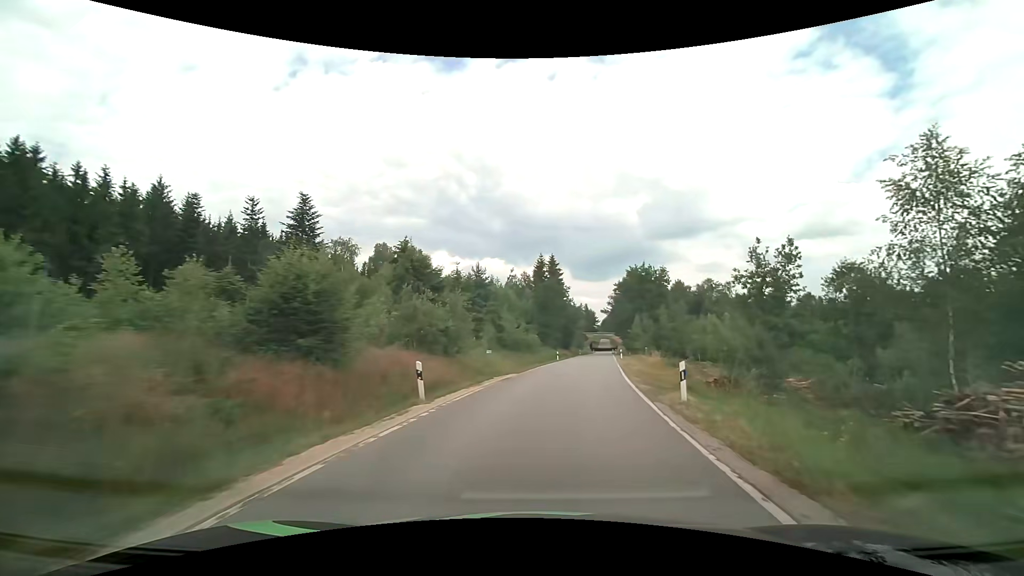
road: tertiary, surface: asphalt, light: Day
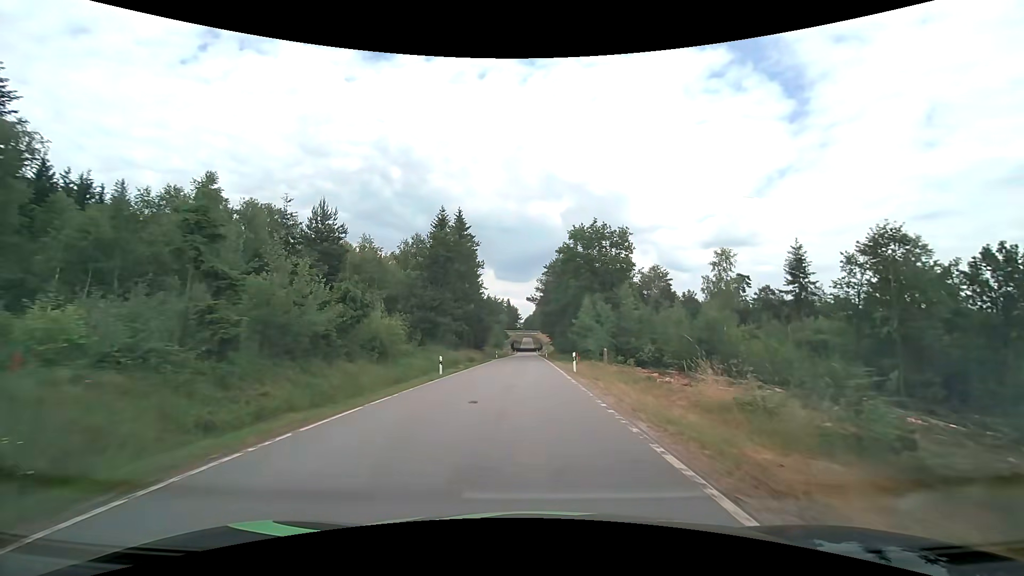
(+3.6, +31.0) m; +9°
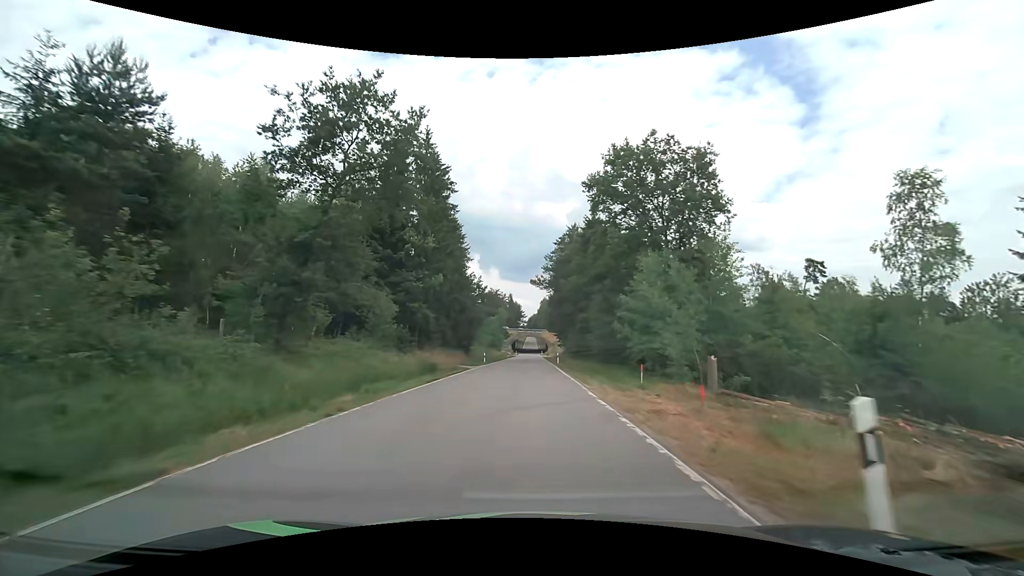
(-0.1, +23.6) m; -1°
